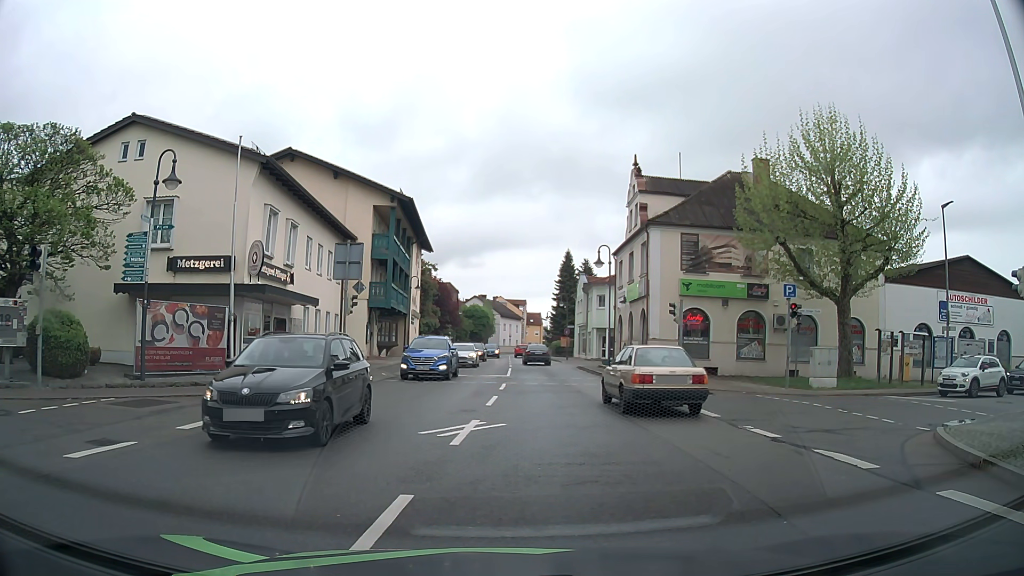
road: secondary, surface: asphalt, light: Day
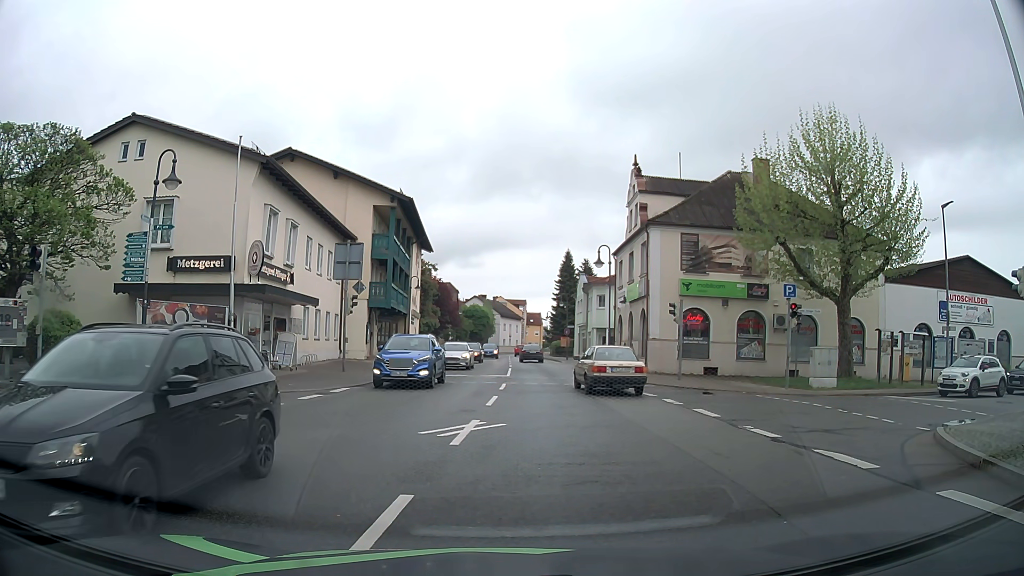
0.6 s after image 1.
(0.0, 0.0) m; 0°
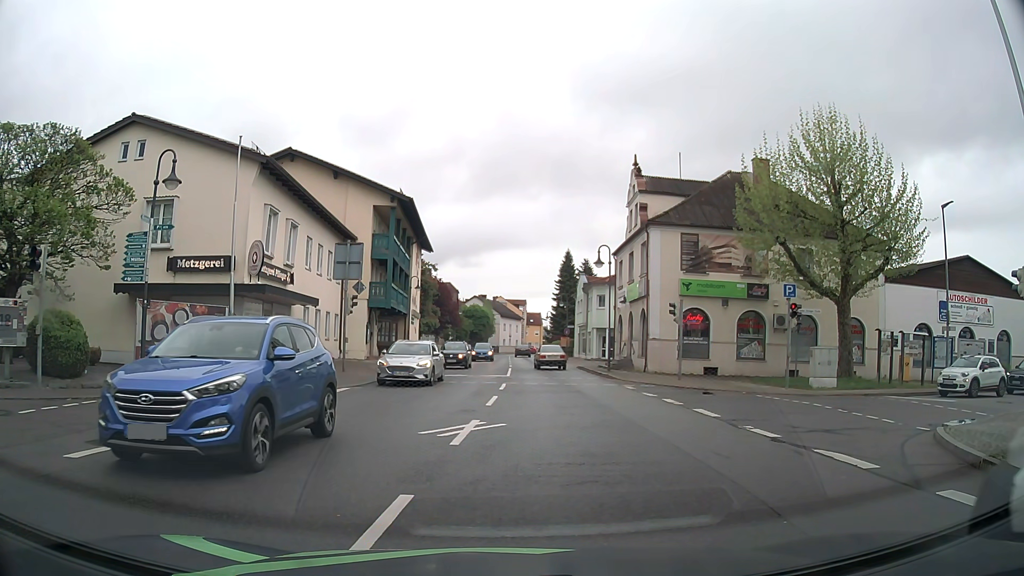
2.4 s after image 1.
(0.0, 0.0) m; 0°
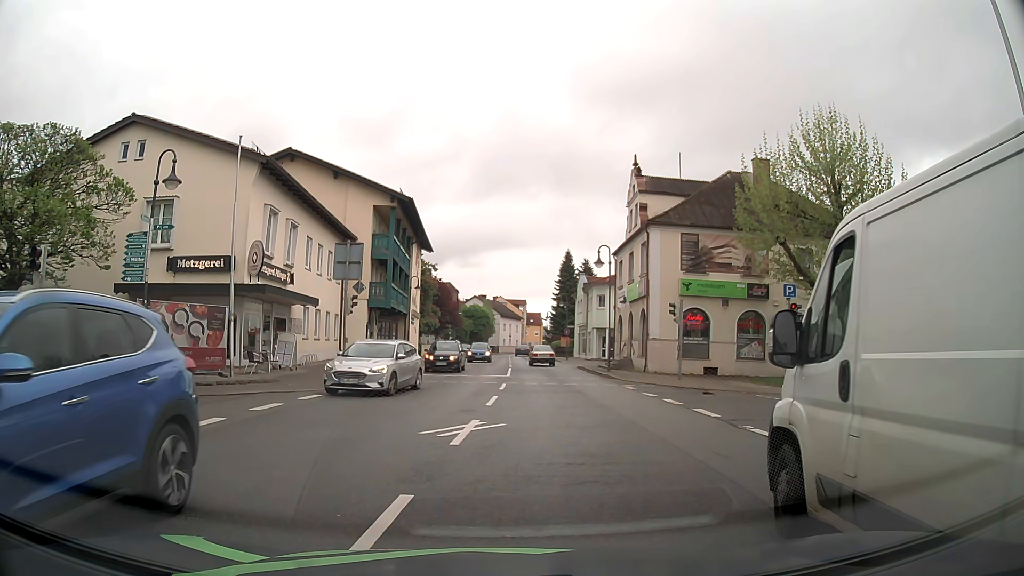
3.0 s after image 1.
(0.0, 0.0) m; 0°
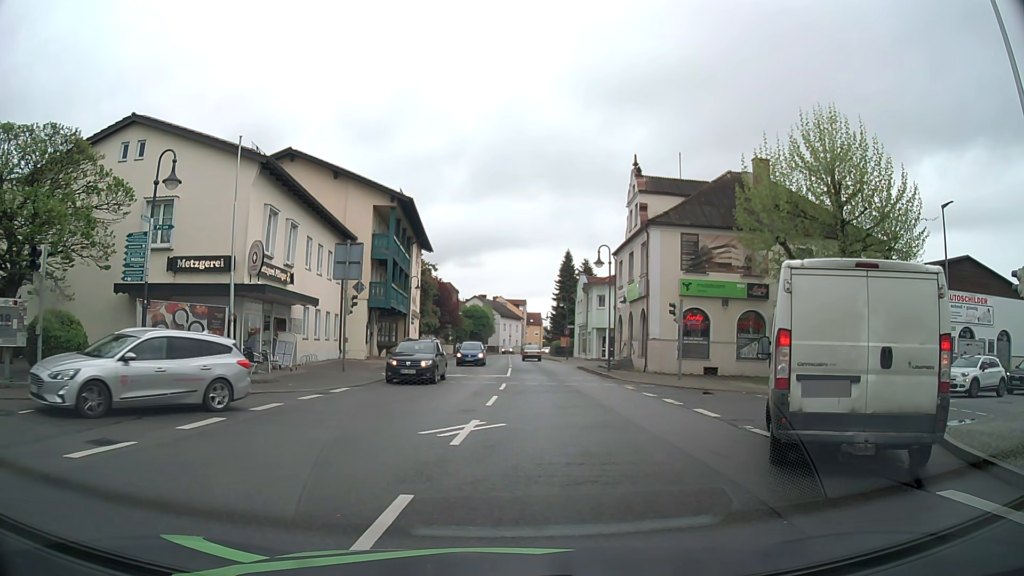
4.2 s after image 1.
(0.0, 0.0) m; 0°
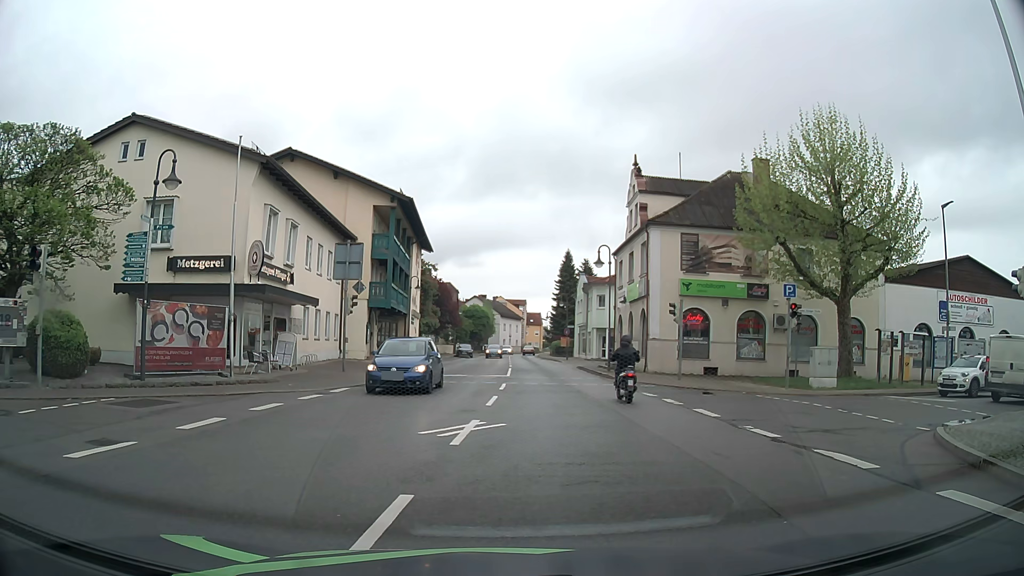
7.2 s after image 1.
(0.0, 0.0) m; 0°
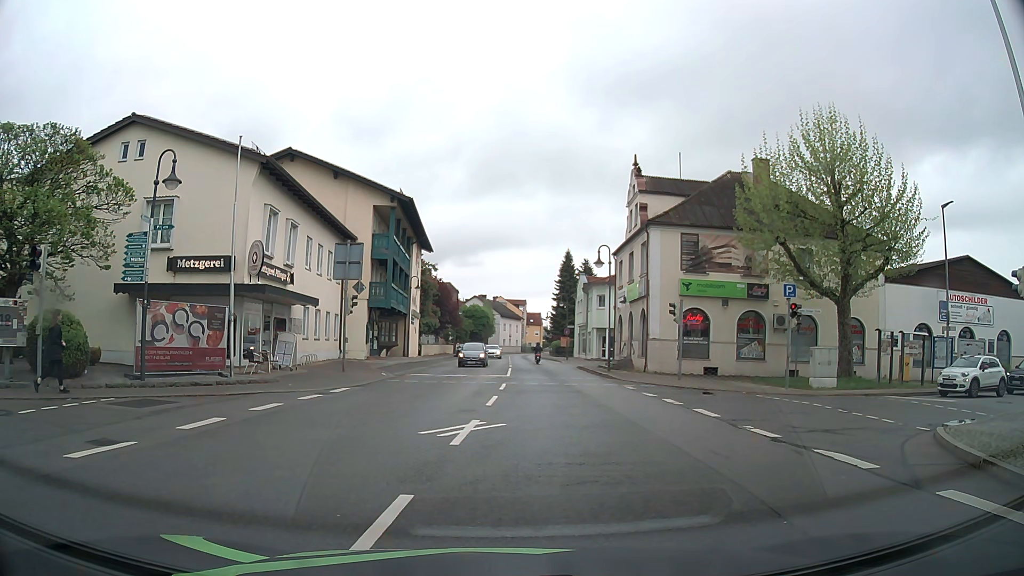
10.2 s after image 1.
(0.0, 0.0) m; 0°
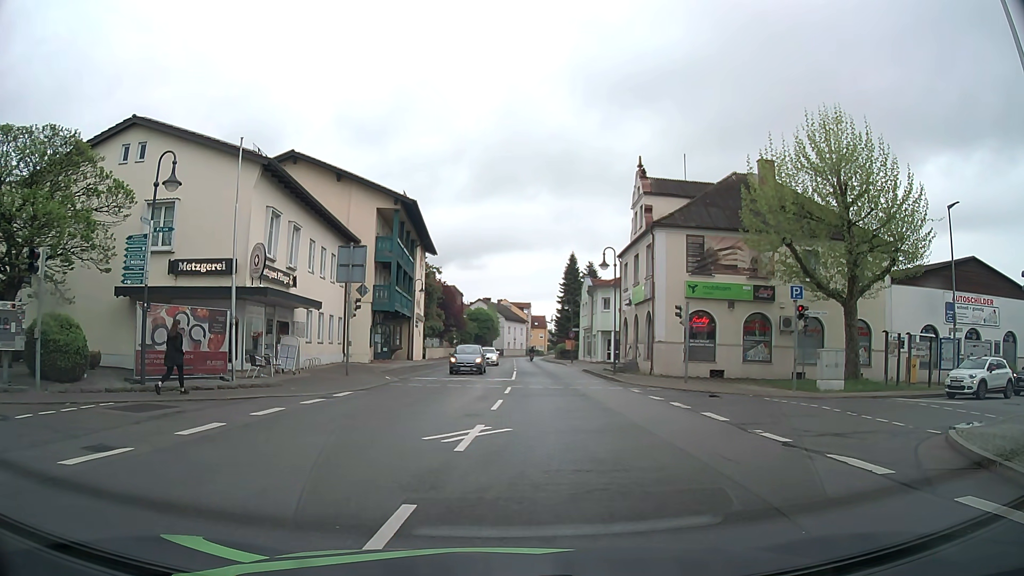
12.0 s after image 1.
(0.0, +0.2) m; 0°
